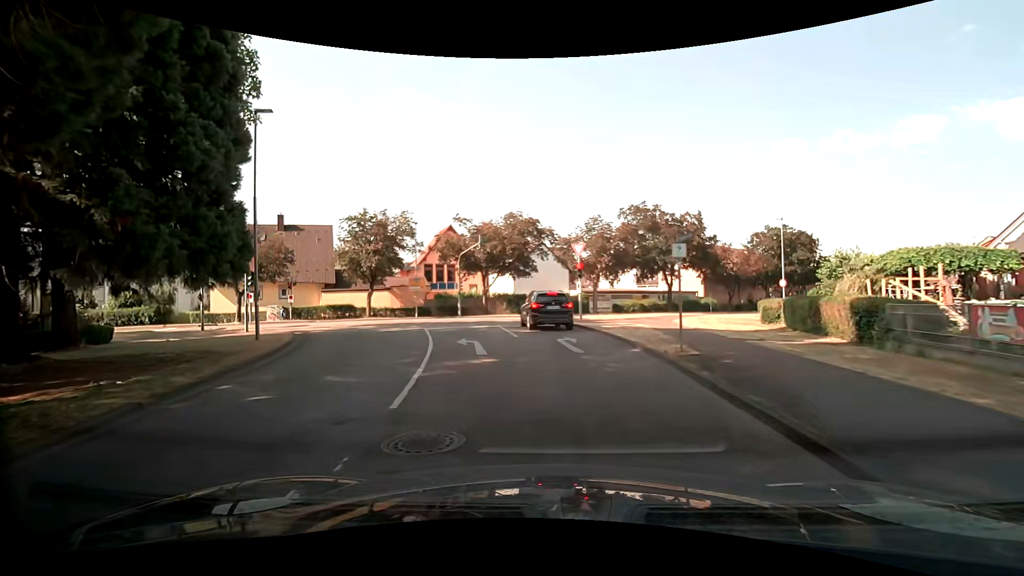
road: tertiary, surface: asphalt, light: Day
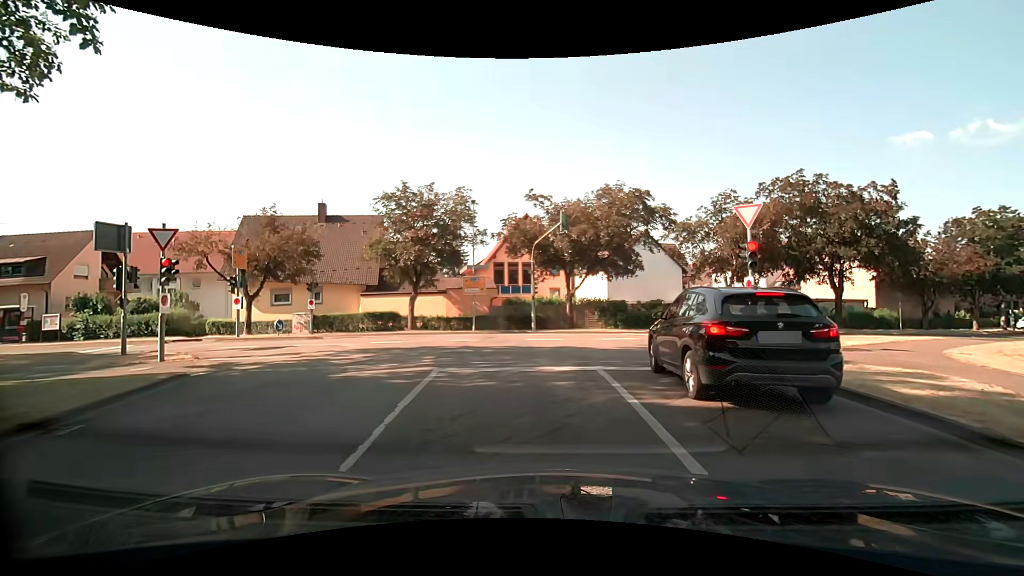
(-0.9, +12.3) m; -8°
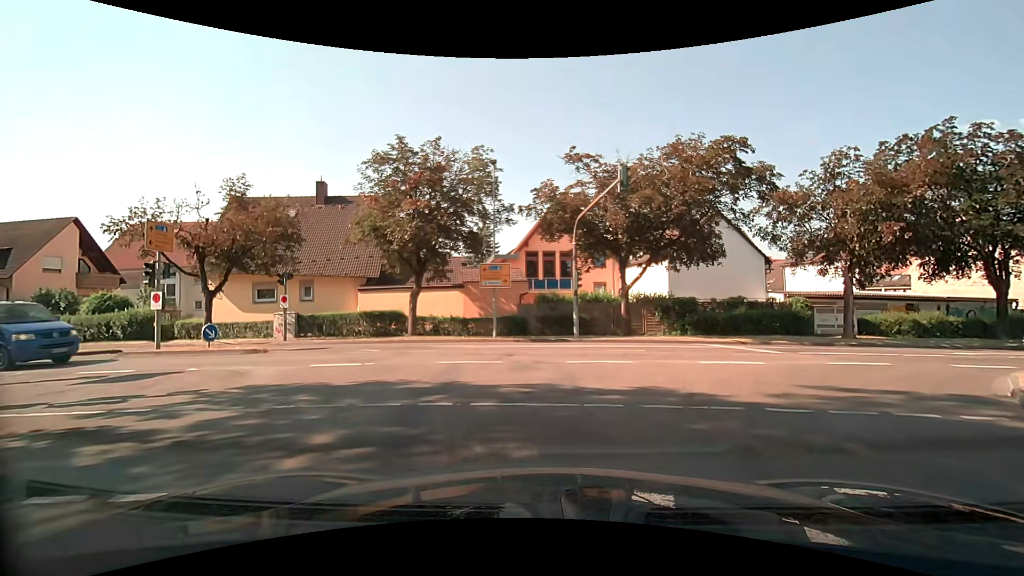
(-0.3, +7.9) m; -5°
